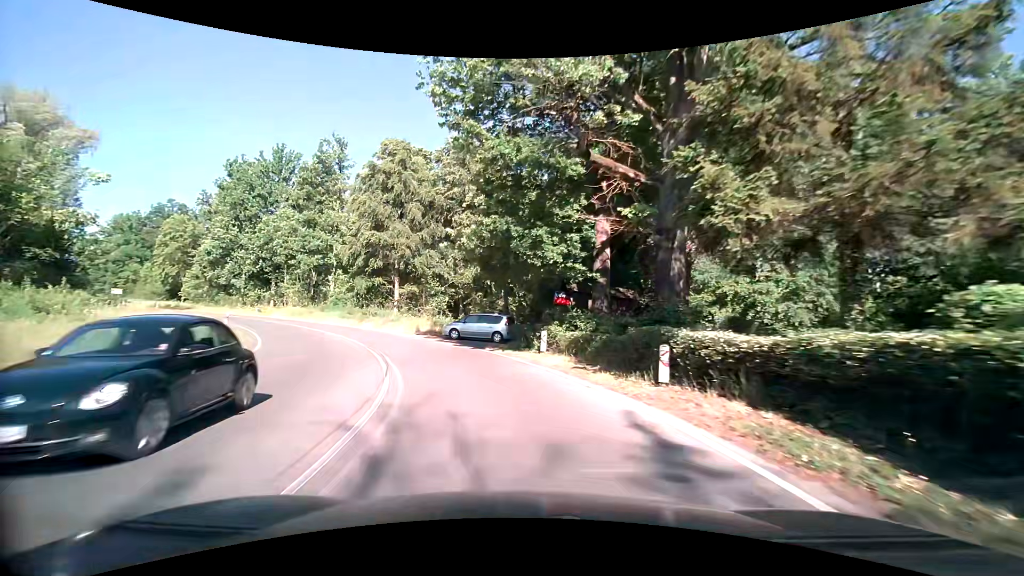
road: secondary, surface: asphalt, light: Day
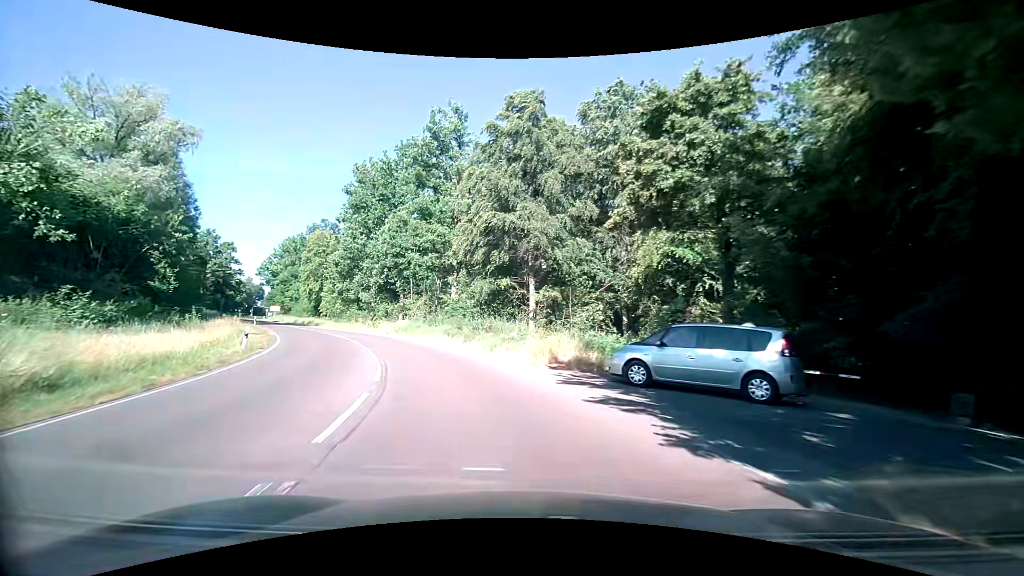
(-3.0, +17.8) m; -18°
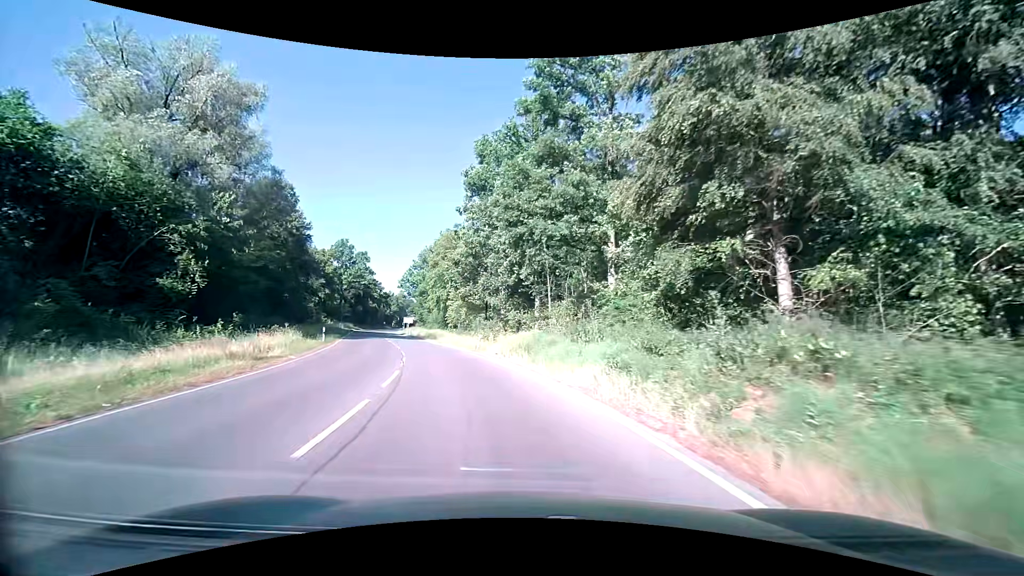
(-3.2, +18.9) m; -17°
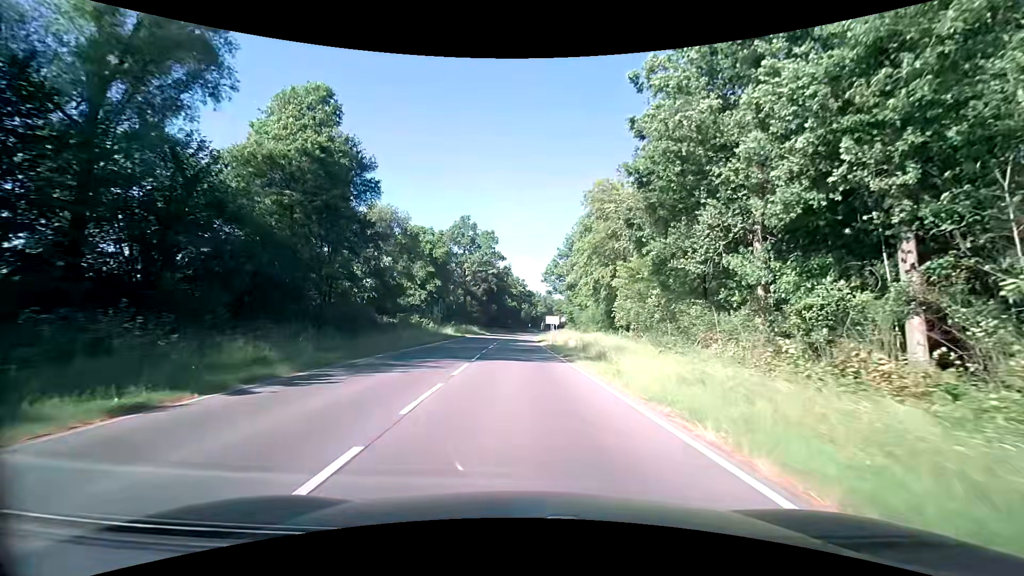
(-6.4, +33.6) m; -17°
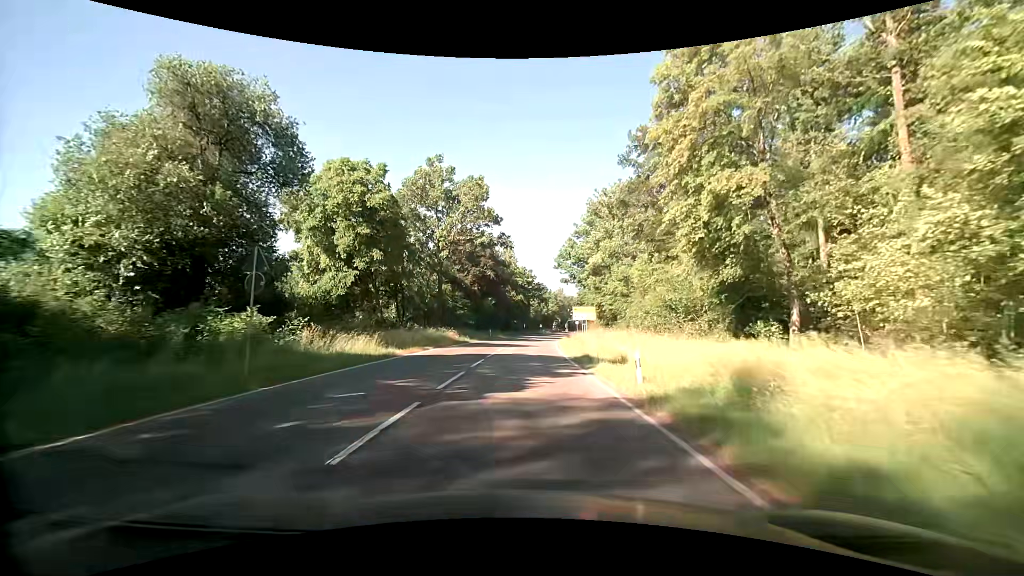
(-0.9, +32.9) m; -2°
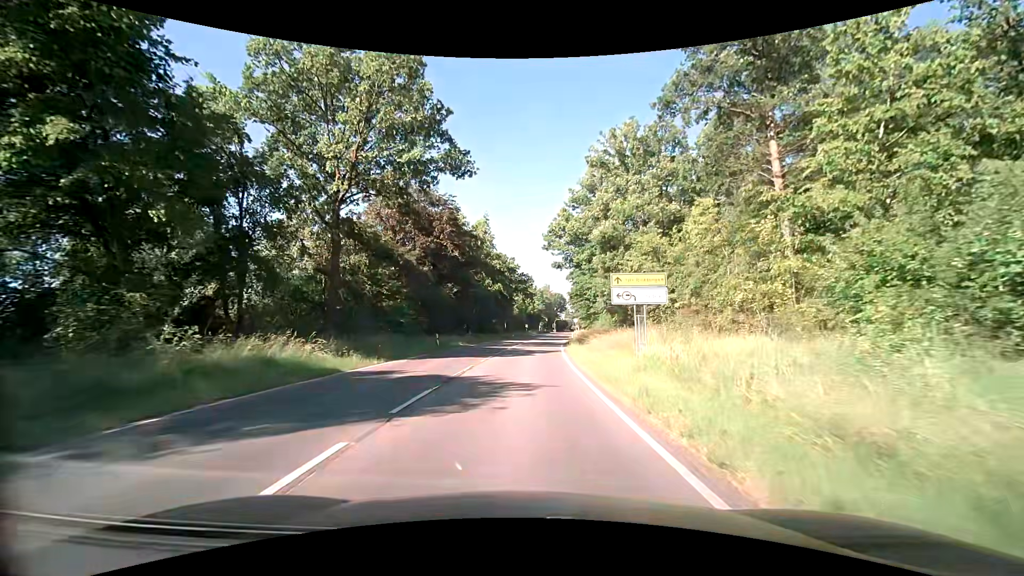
(+0.3, +27.2) m; +2°
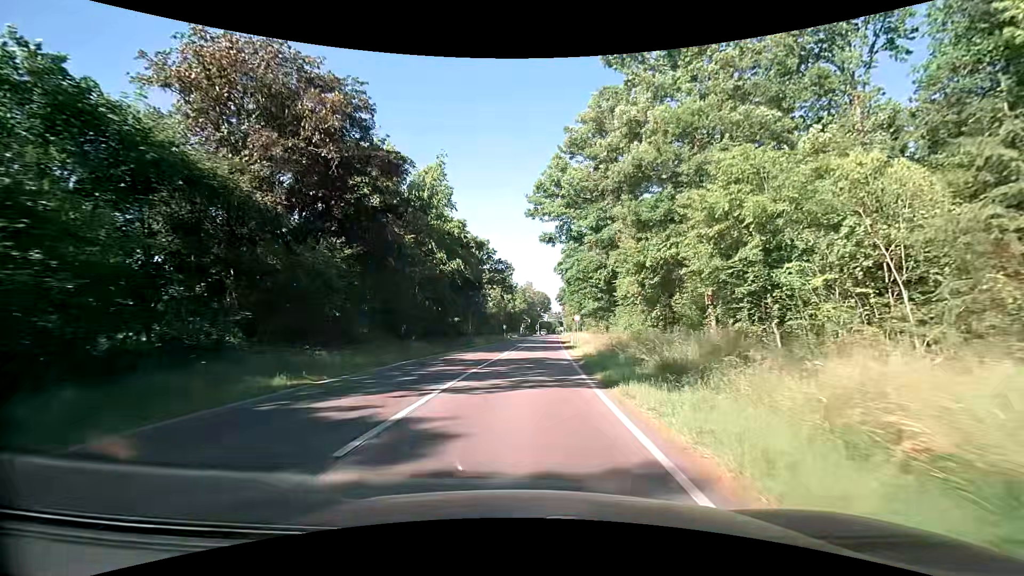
(+0.5, +26.5) m; +2°
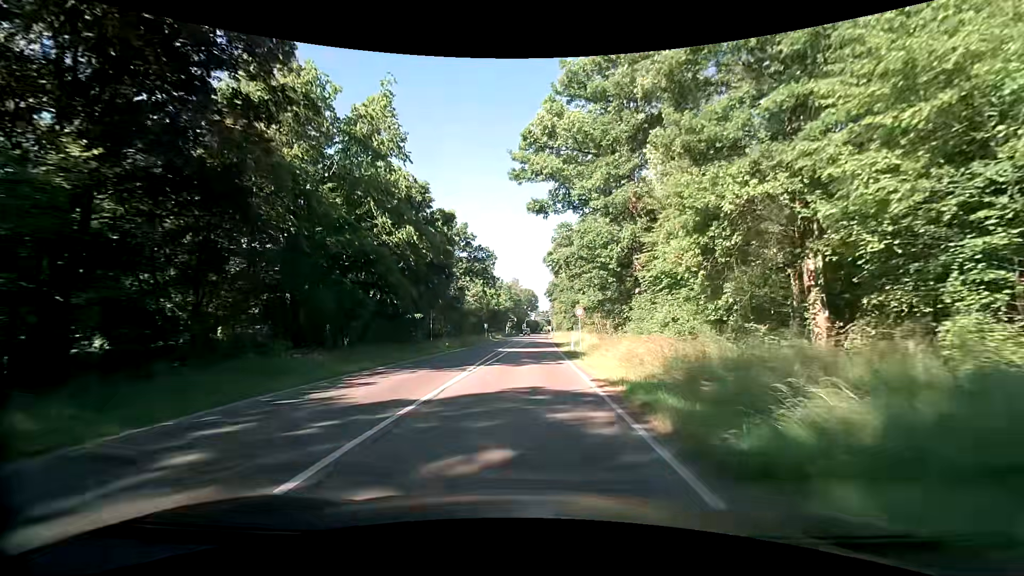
(+0.1, +14.2) m; +1°
(0, +10) (0, +20) (0, +30) (+1, +40) (+1, +50) (+2, +60) (+2, +70) (+2, +80) (+2, +90) (+2, +100) m
